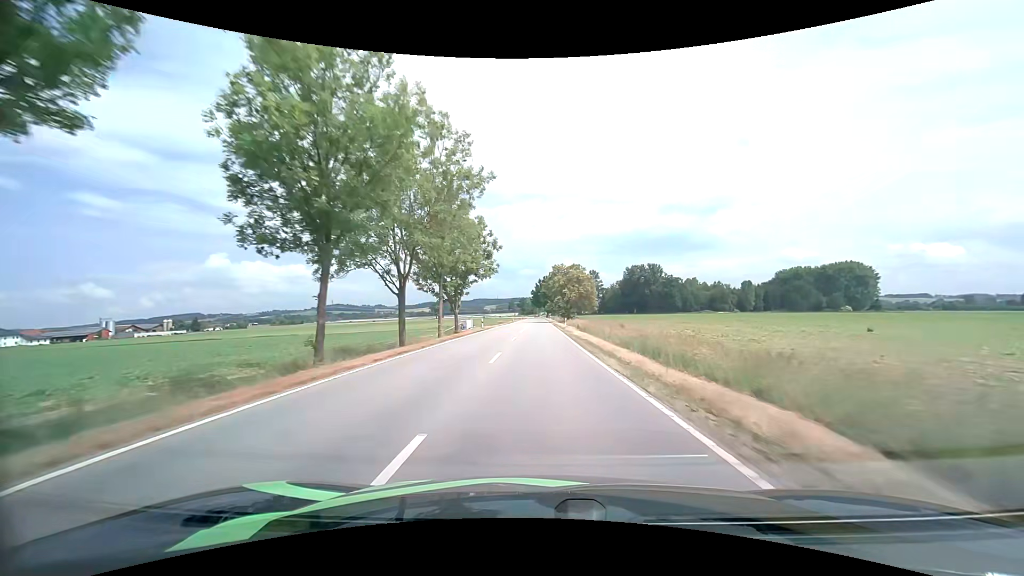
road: tertiary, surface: asphalt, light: Day
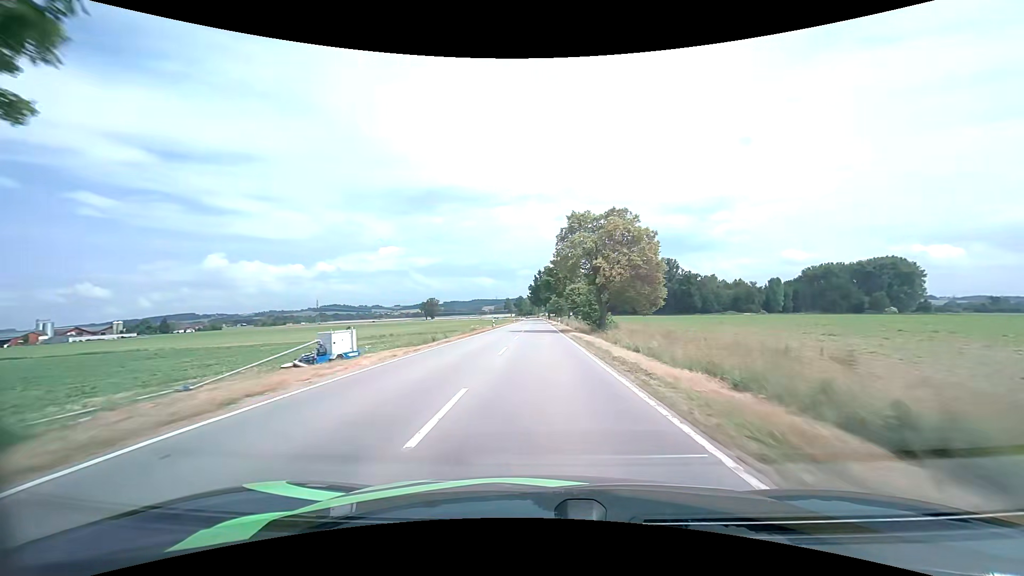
(-0.2, +45.2) m; 0°
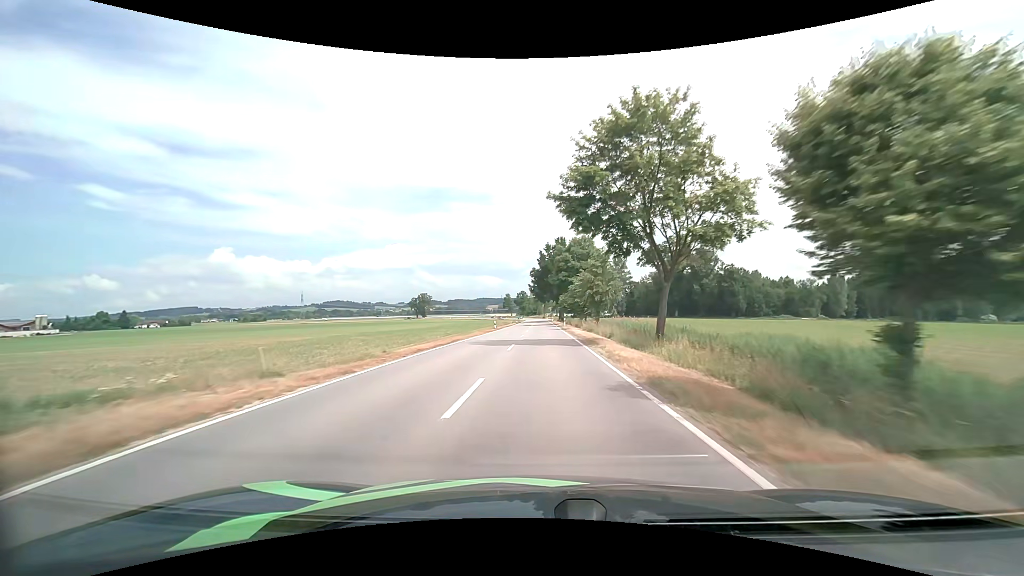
(-0.2, +59.6) m; -1°
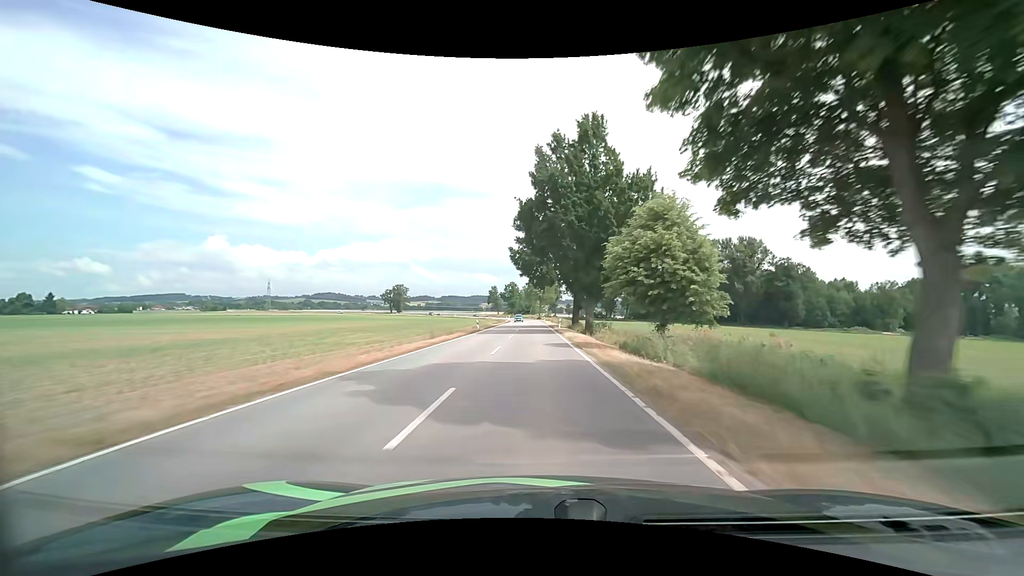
(+0.5, +62.4) m; 0°
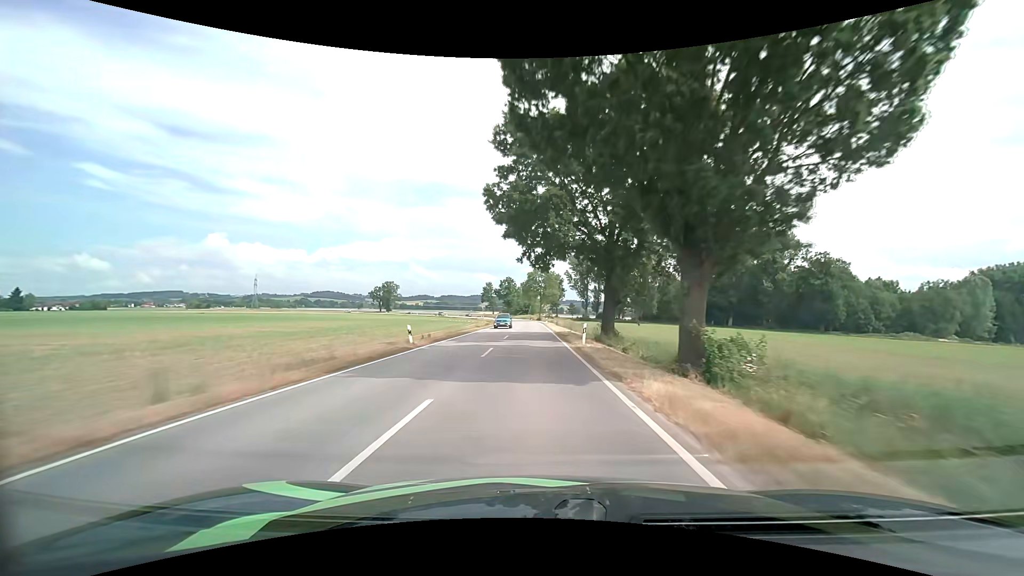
(0.0, +25.5) m; 0°
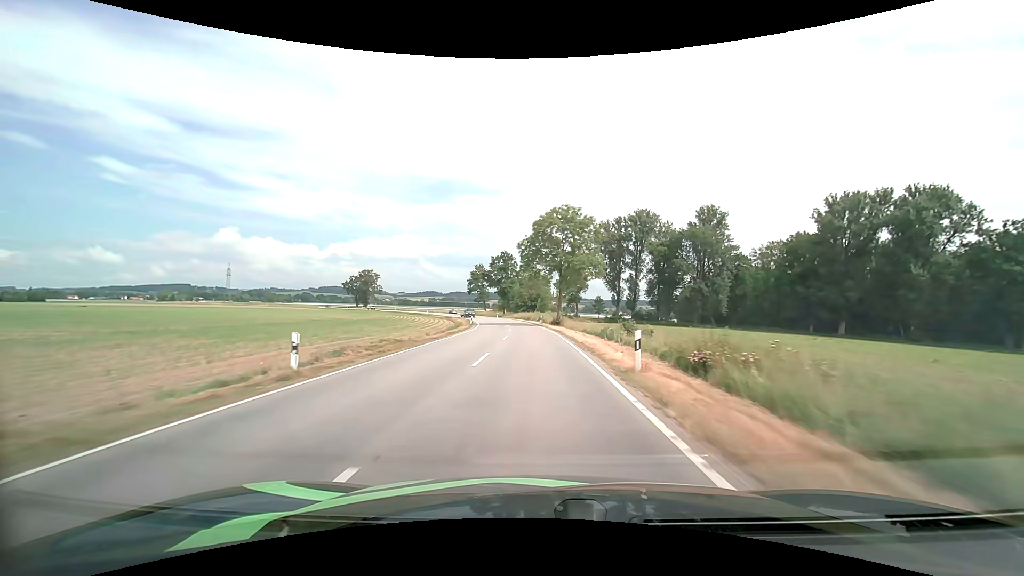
(-0.4, +64.4) m; -1°
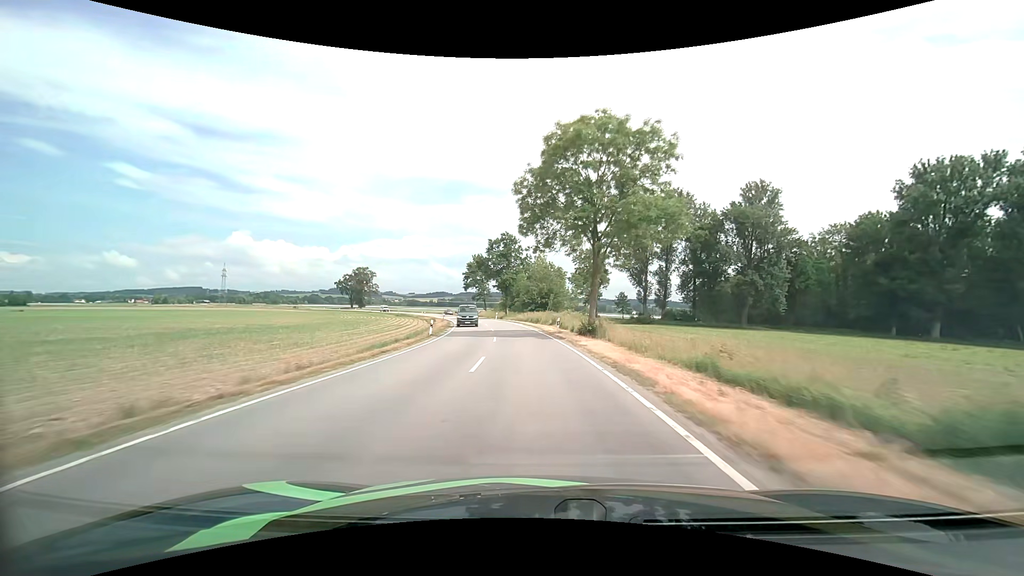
(-0.2, +25.2) m; -1°
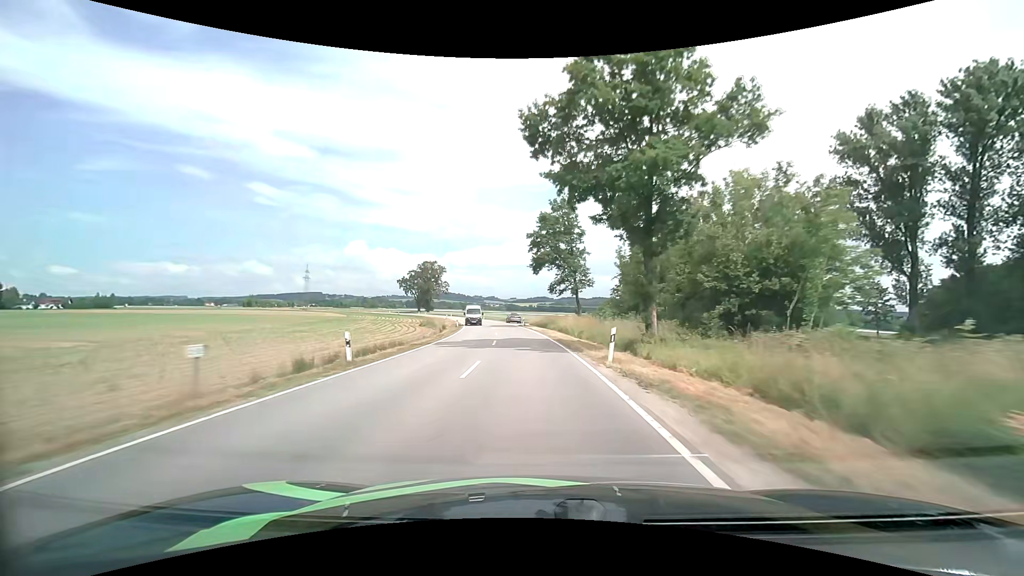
(-5.1, +61.0) m; -11°
(0, +10) (-1, +20) (-1, +30) (-2, +40) (-3, +50) (-4, +60) (-6, +70) (-8, +80) (-10, +89) (-12, +99) m
